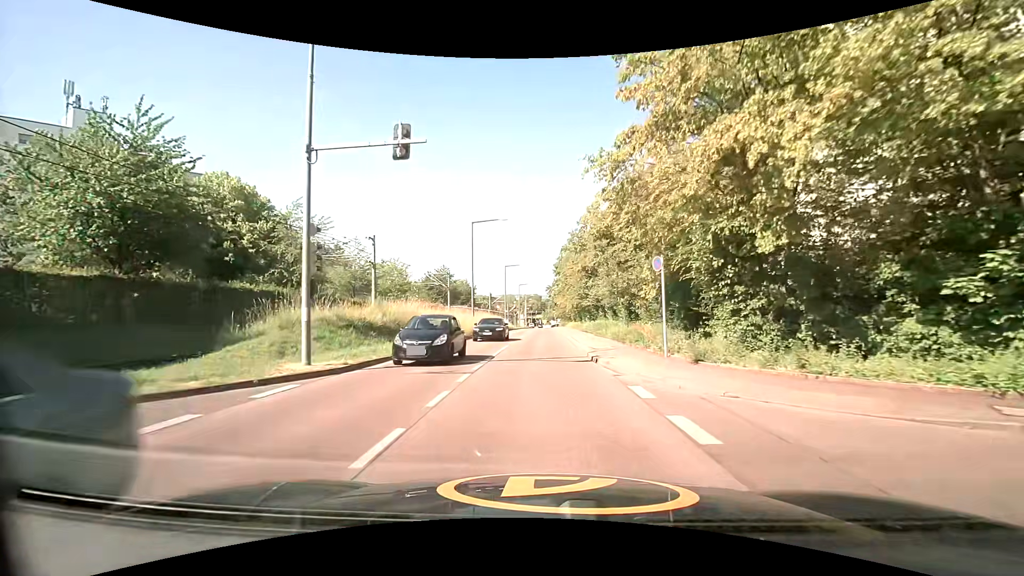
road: tertiary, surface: concrete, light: Day
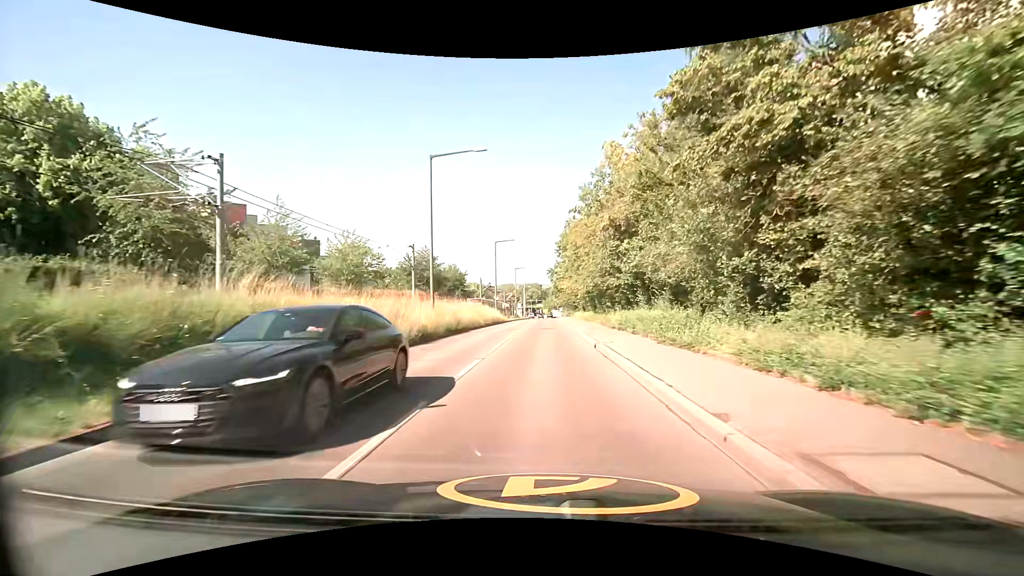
(0.0, +17.4) m; 0°
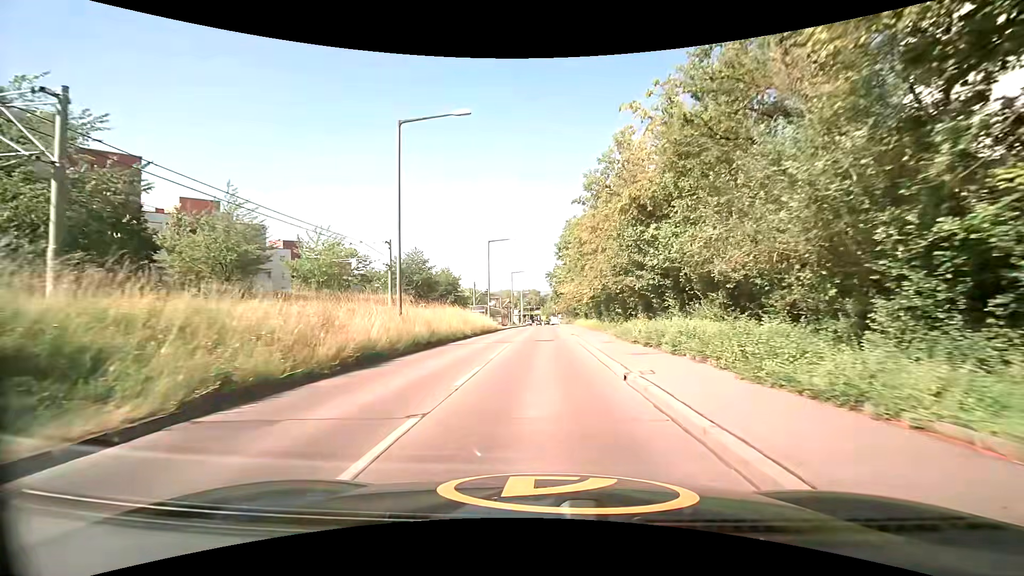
(0.0, +6.5) m; 0°
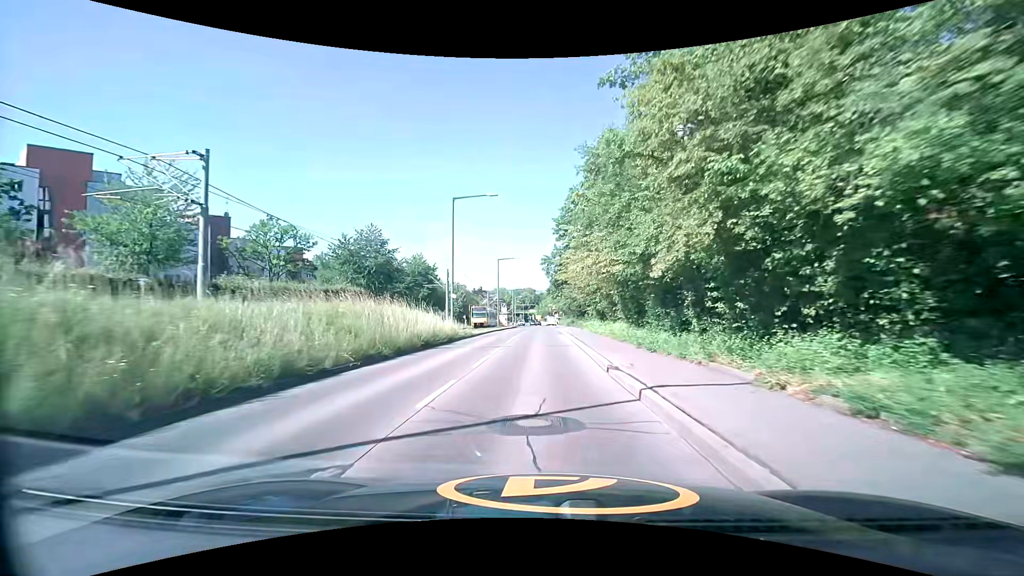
(+0.1, +20.8) m; 0°
(0, +10) (0, +20) (0, +30) (0, +40) (0, +50) (0, +60) (0, +70) (0, +80) (0, +90) (0, +100) m
